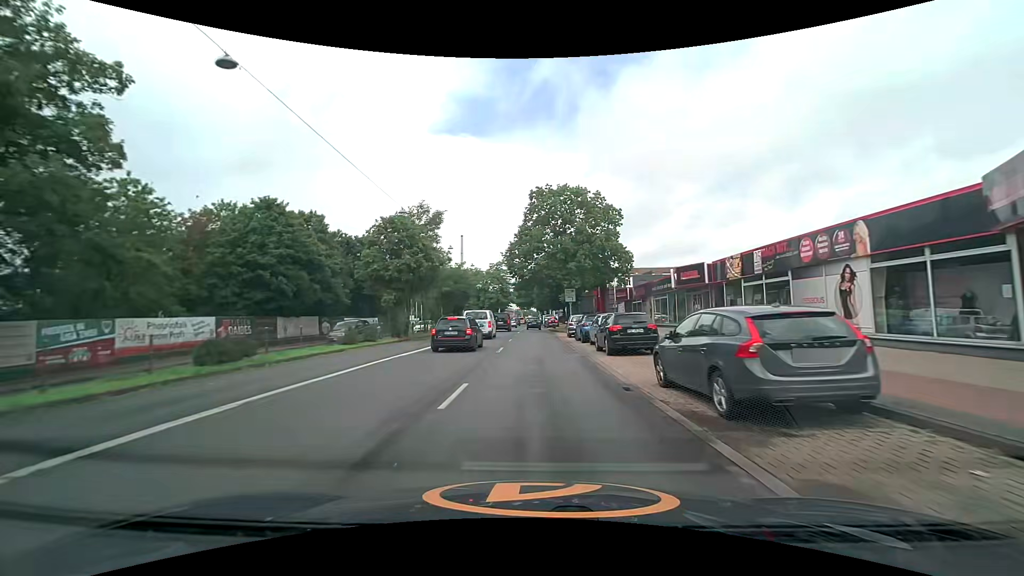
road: primary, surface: asphalt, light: Day
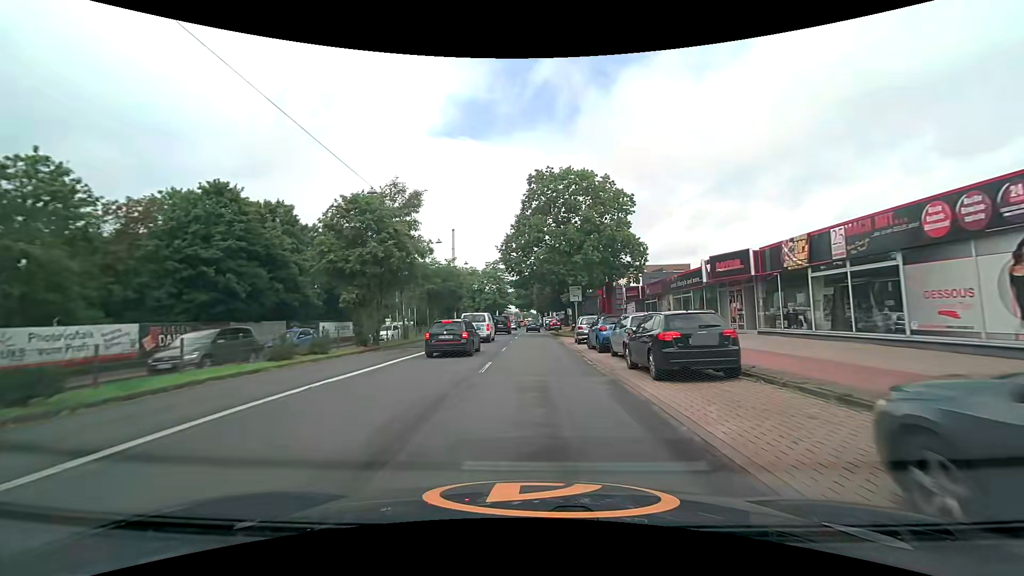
(0.0, +6.5) m; -1°
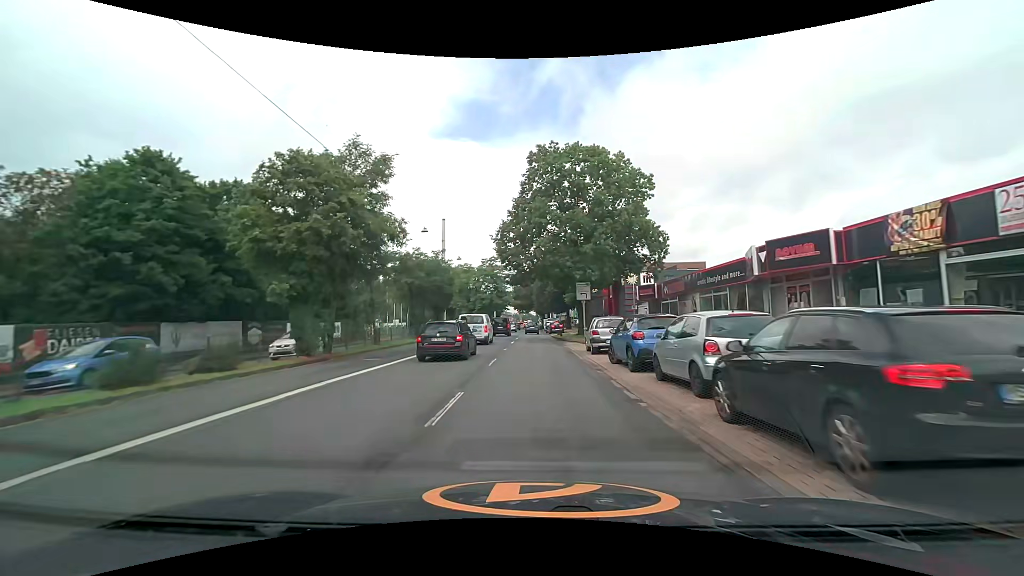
(0.0, +6.5) m; 0°
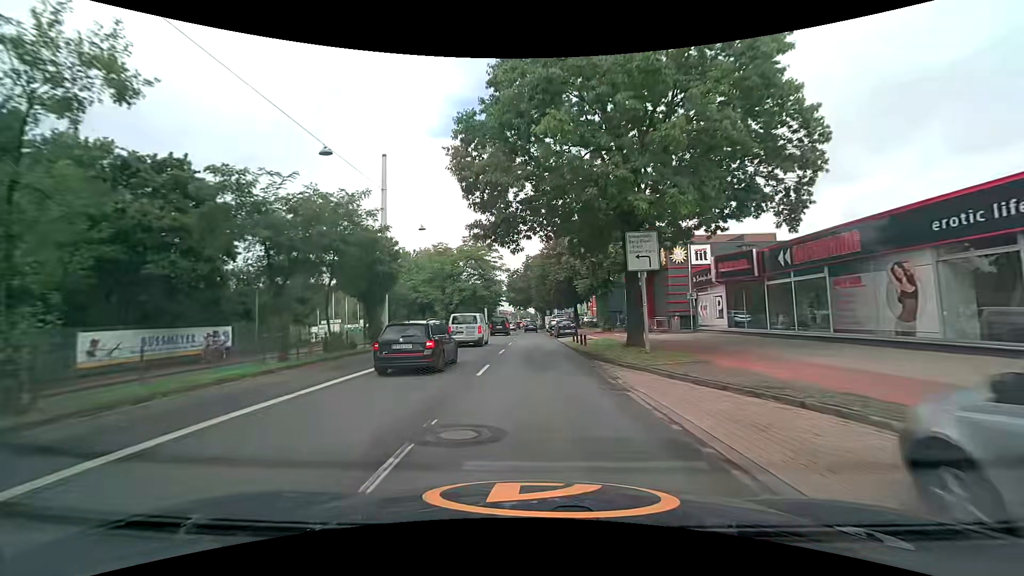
(+0.2, +19.8) m; +1°
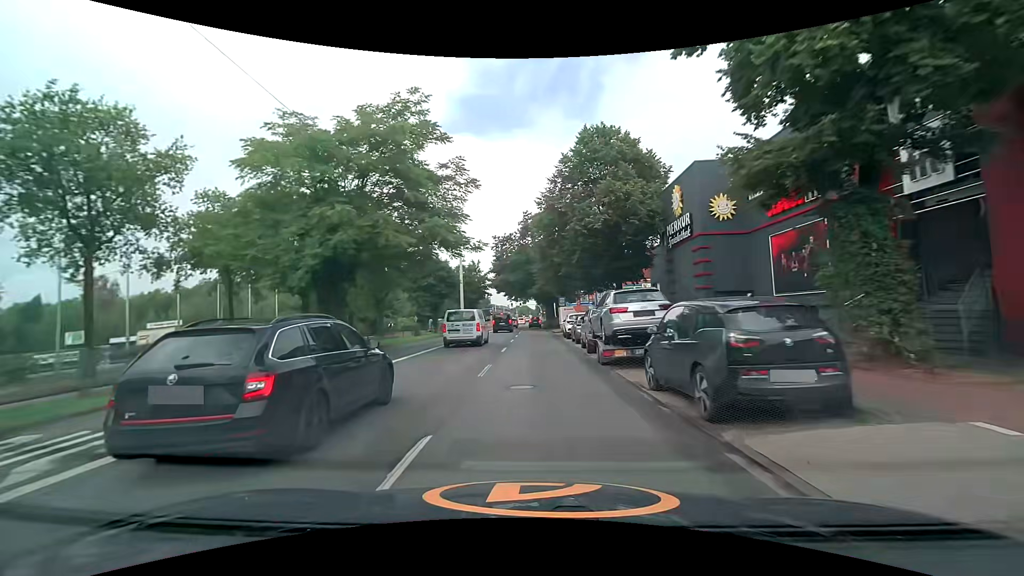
(-0.2, +35.4) m; 0°
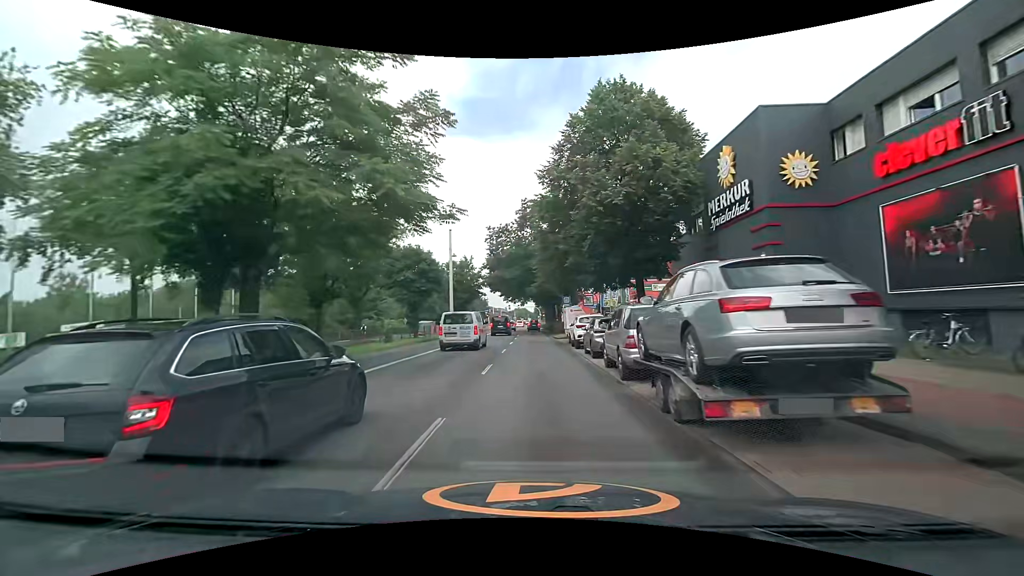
(-0.1, +7.5) m; 0°
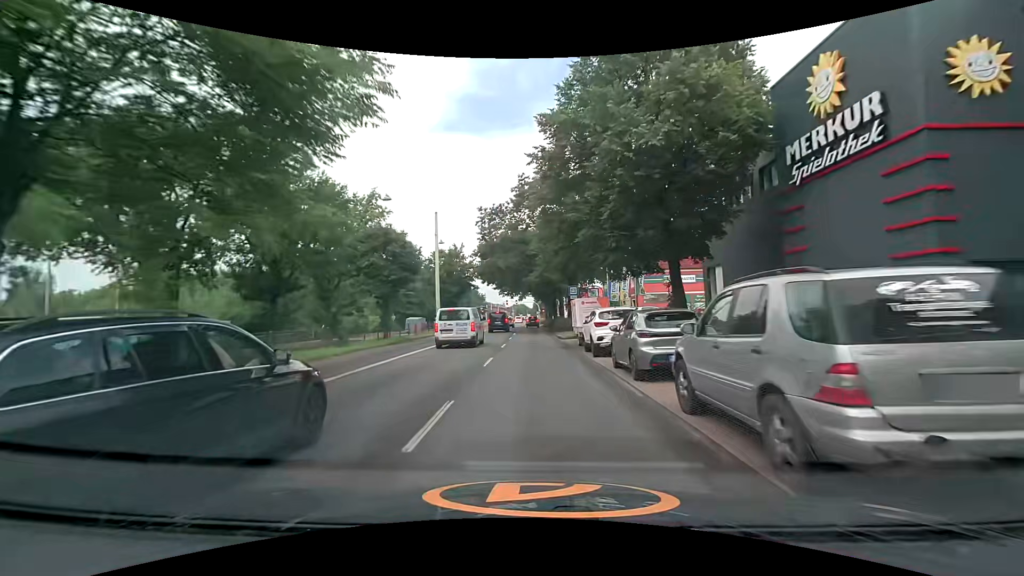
(0.0, +7.5) m; 0°
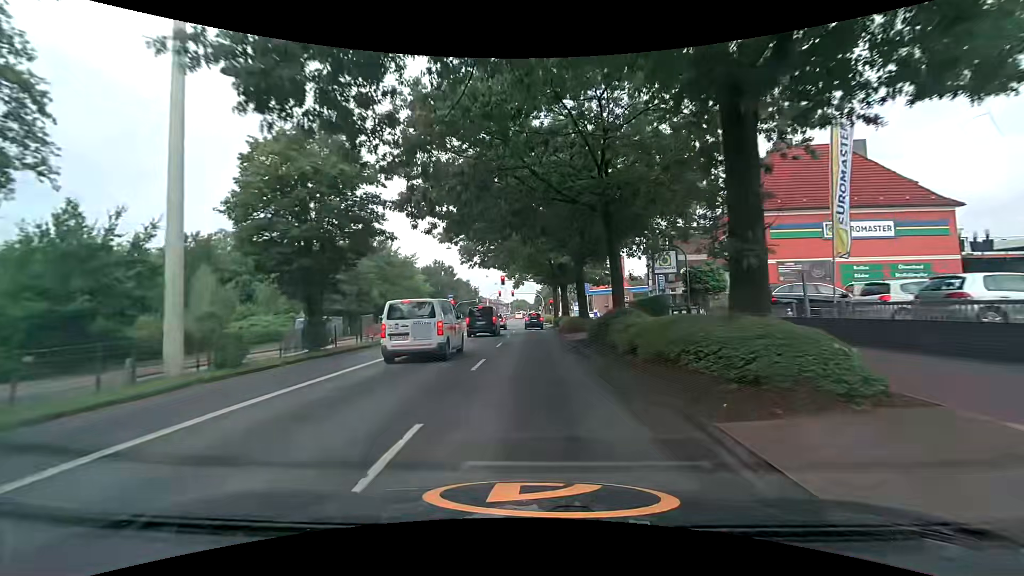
(-0.3, +36.0) m; 0°
